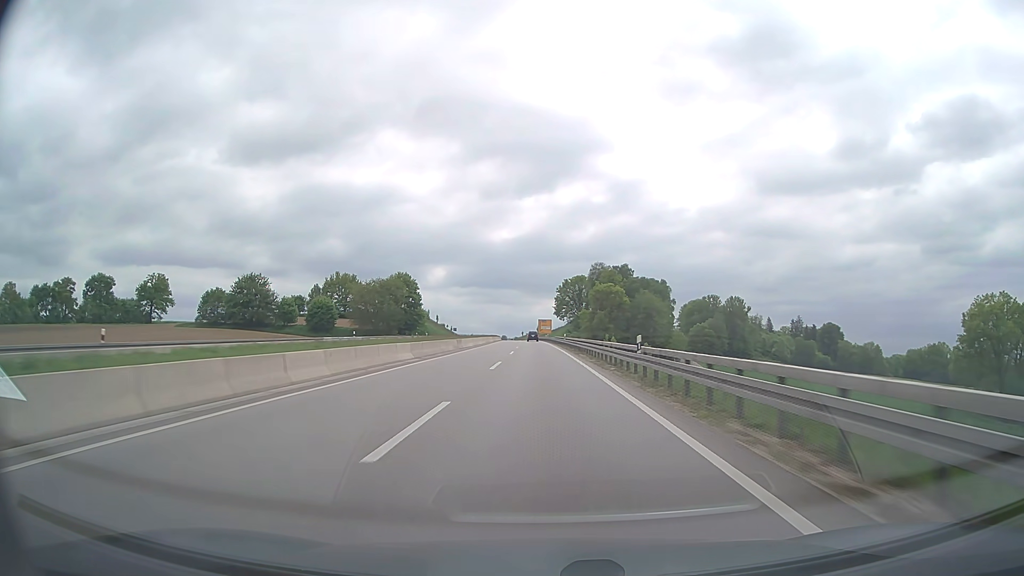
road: trunk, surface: asphalt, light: Day
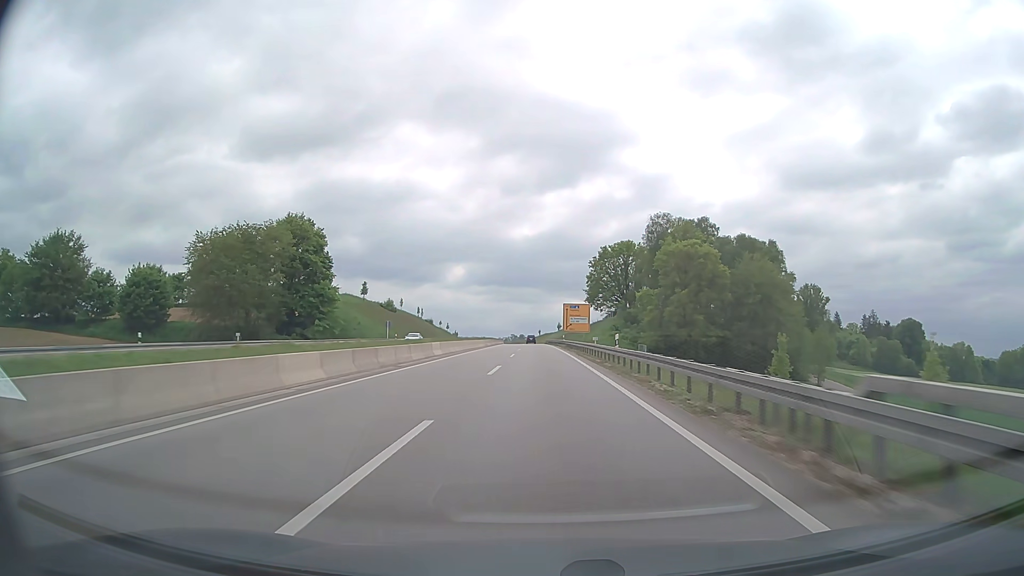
(-1.4, +92.4) m; -2°
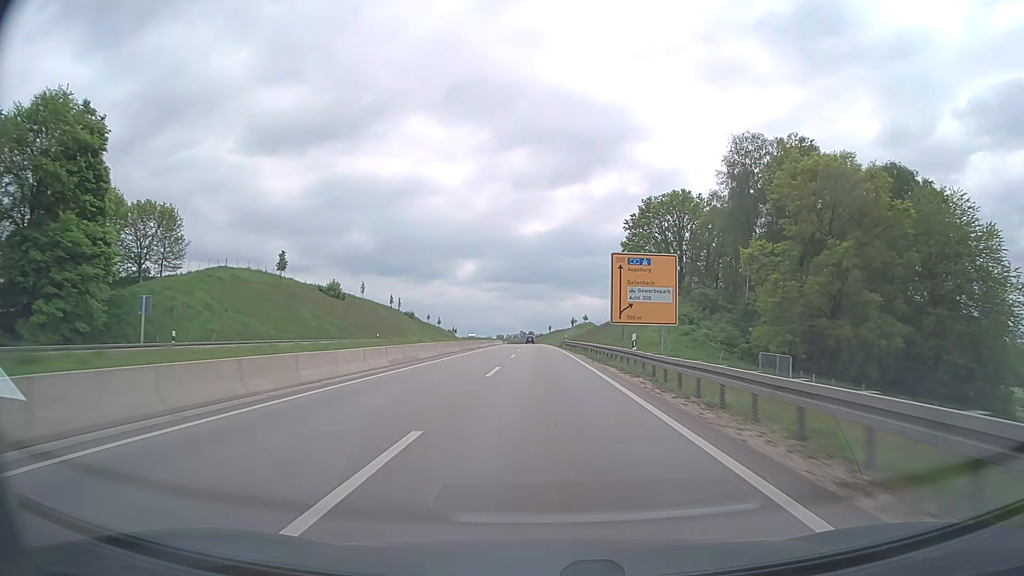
(-0.4, +55.0) m; -1°
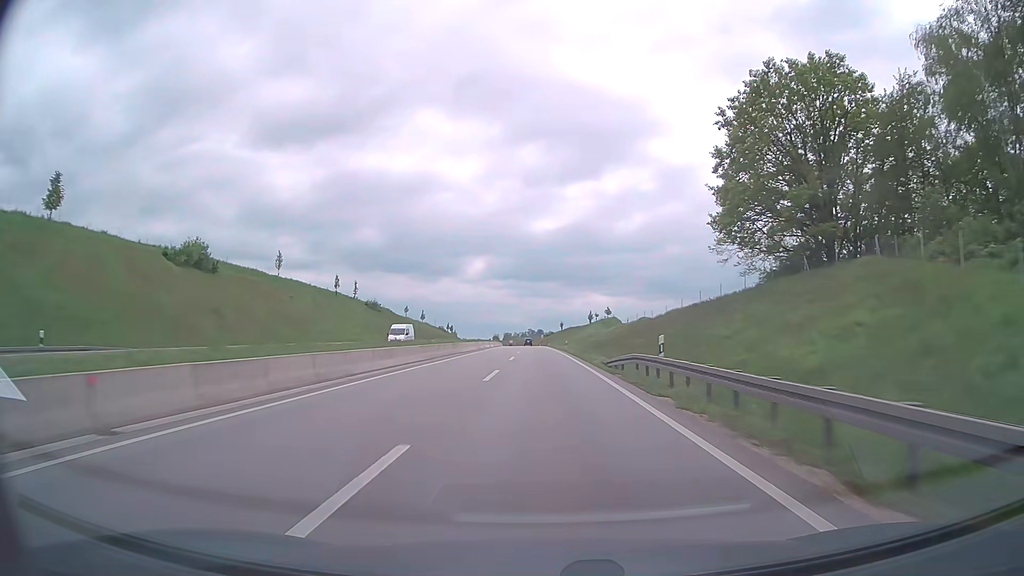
(-0.4, +55.0) m; -1°
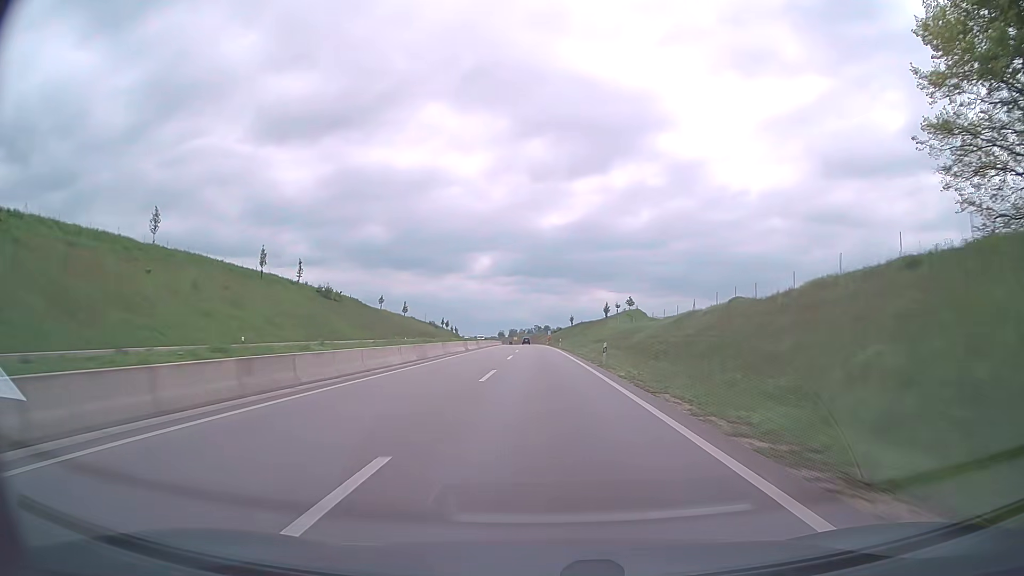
(-0.1, +36.8) m; 0°
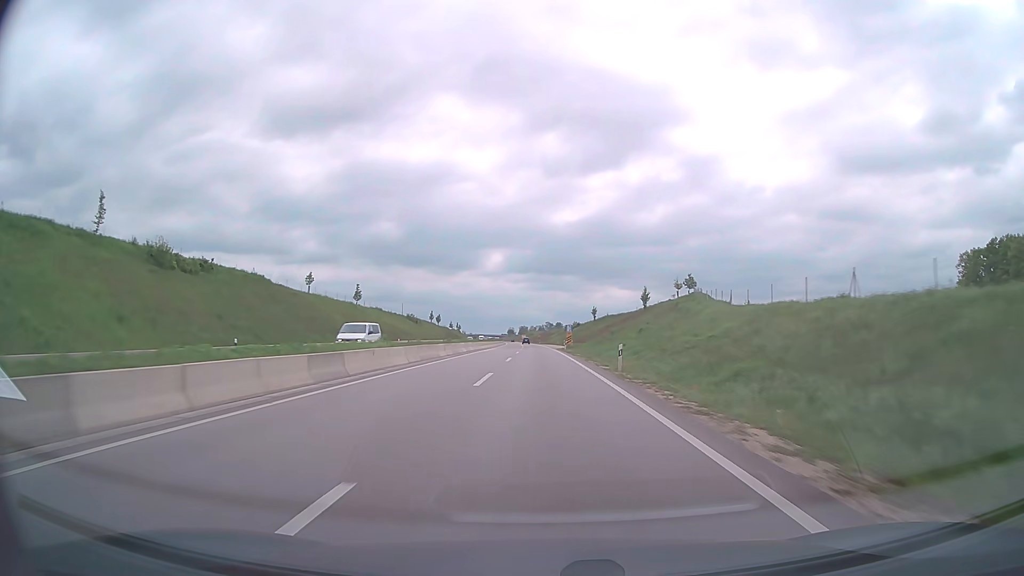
(-0.7, +55.2) m; -1°
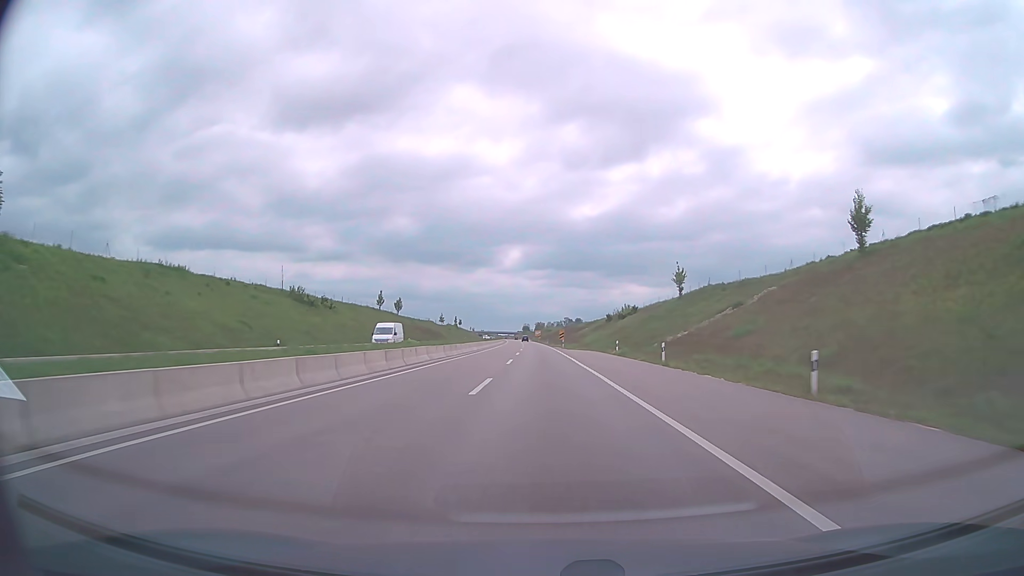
(-1.2, +92.8) m; -1°
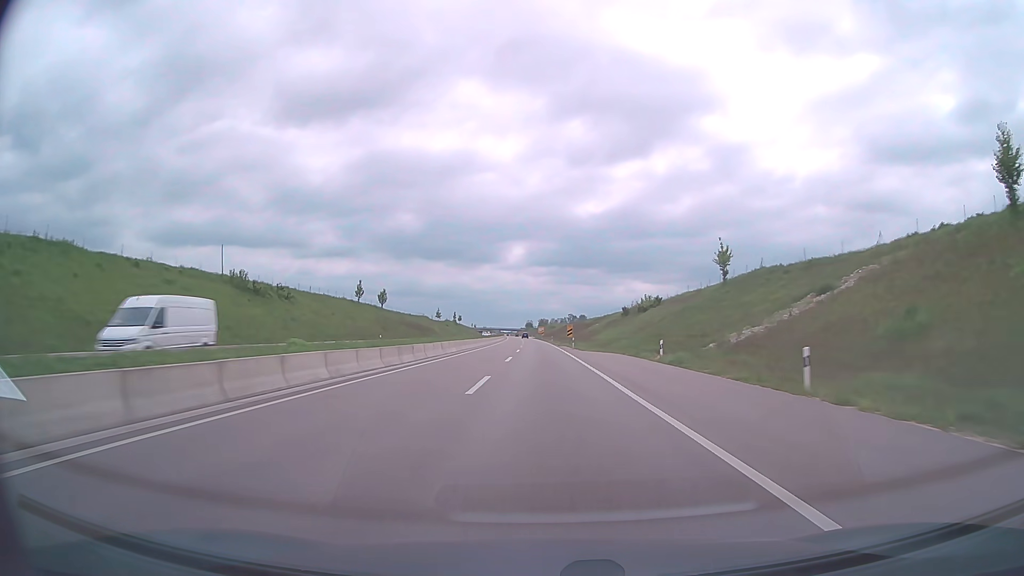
(0.0, +18.6) m; 0°
(0, +10) (0, +20) (0, +30) (0, +40) (0, +50) (-1, +60) (-1, +70) (-1, +80) (-1, +90) (-2, +100) m
